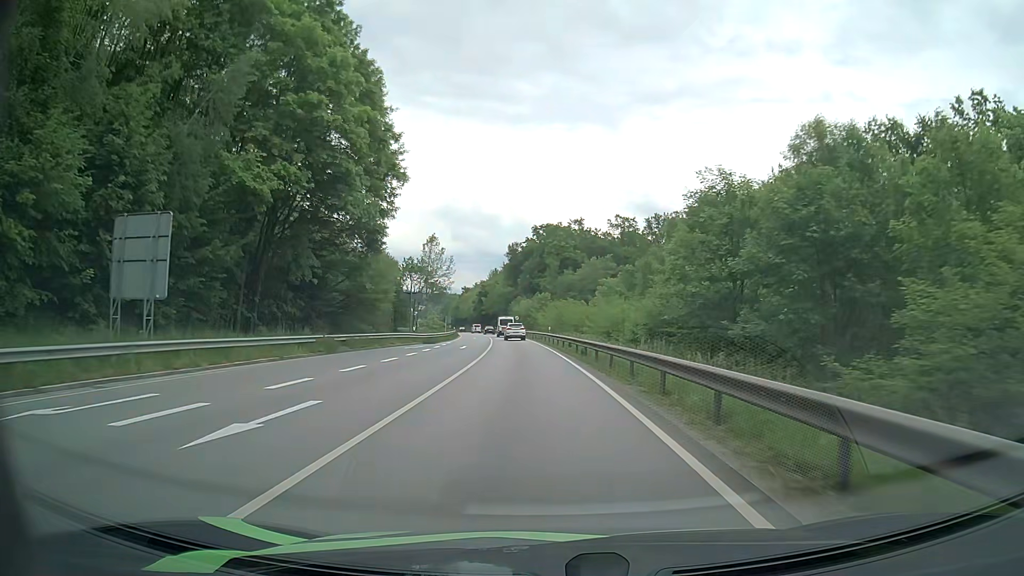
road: primary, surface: asphalt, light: Day
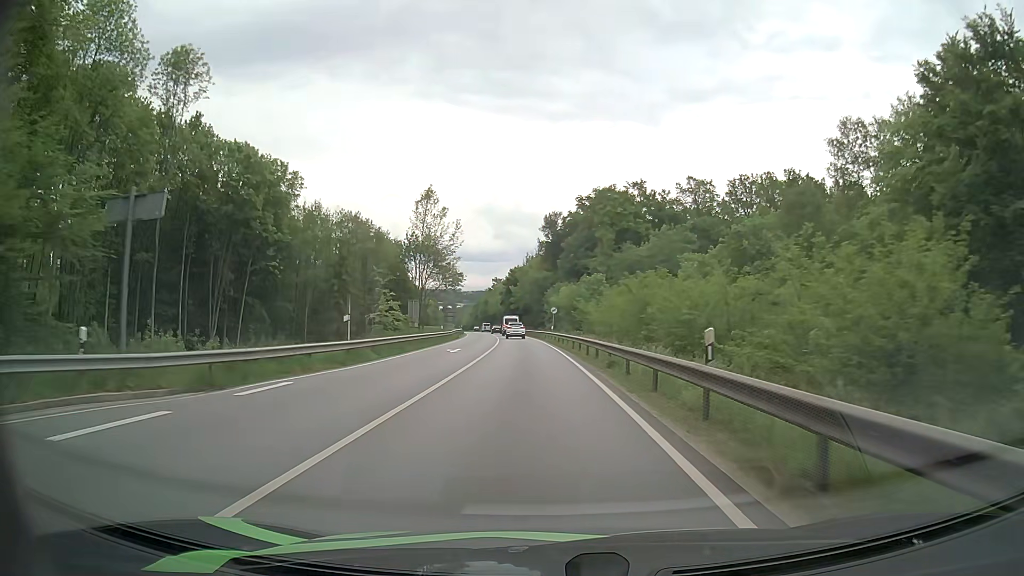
(-1.5, +43.9) m; -4°
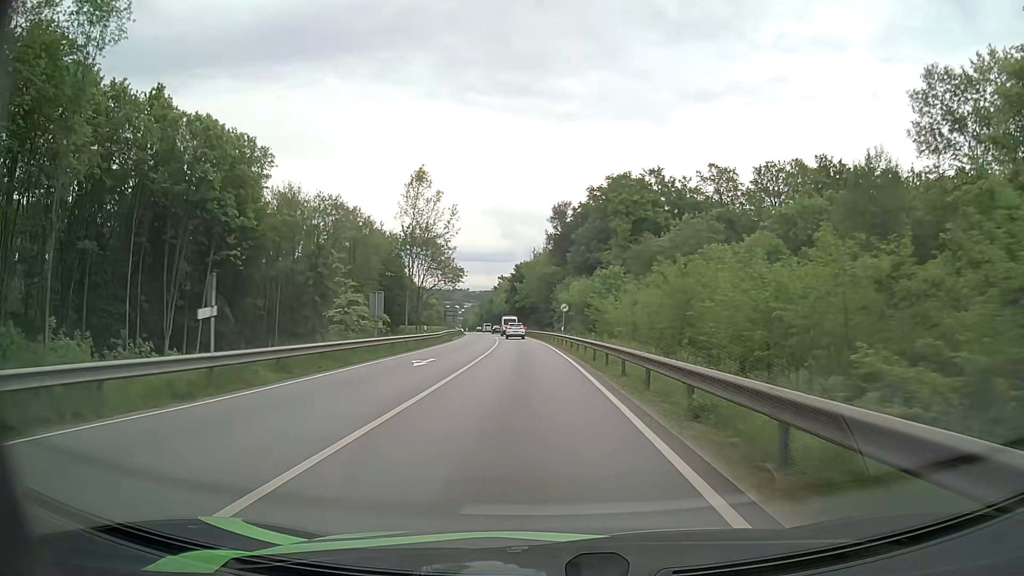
(0.0, +11.3) m; -1°
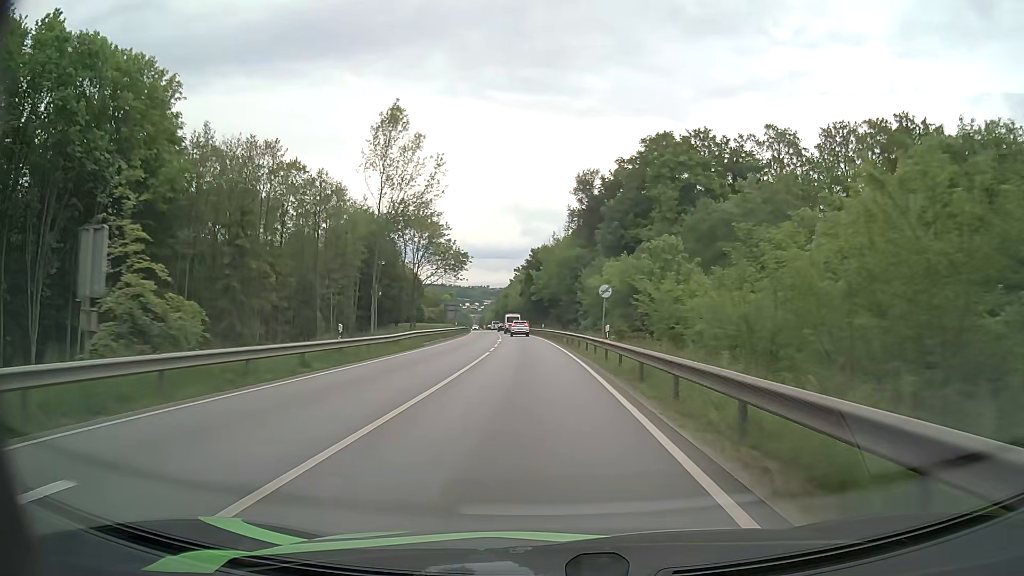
(-0.3, +22.4) m; -2°
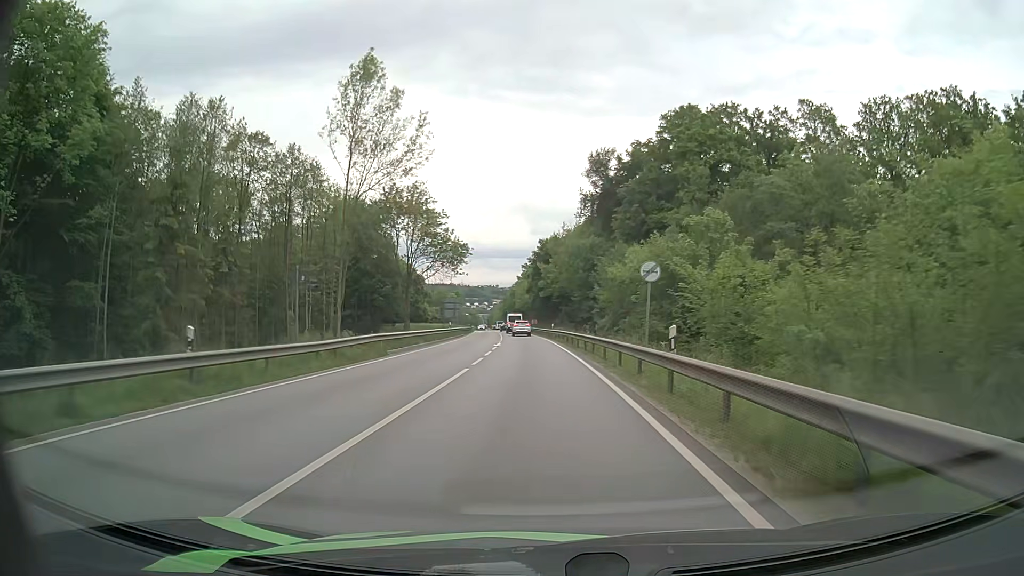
(-0.1, +11.0) m; -1°
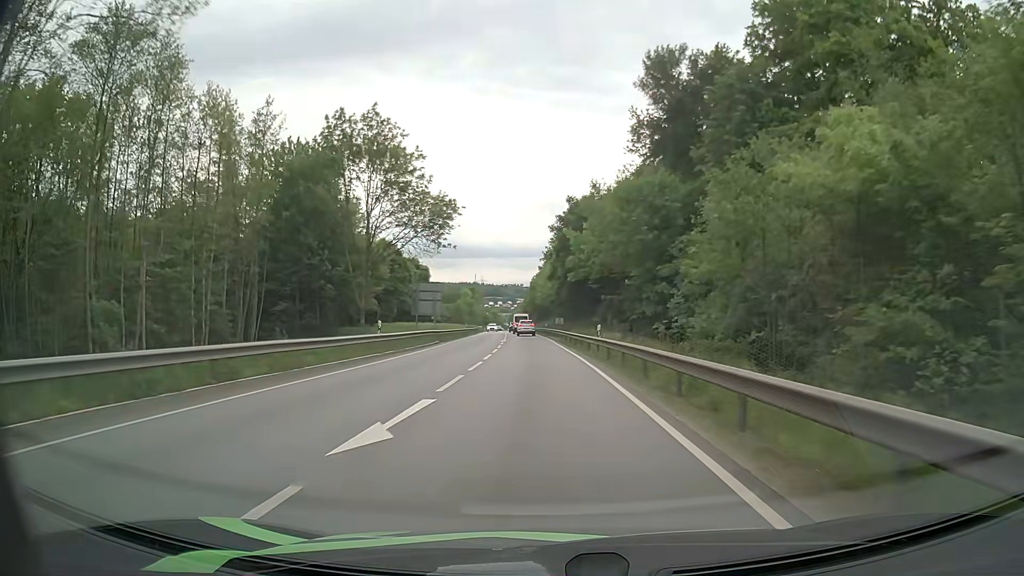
(-0.6, +32.3) m; -2°
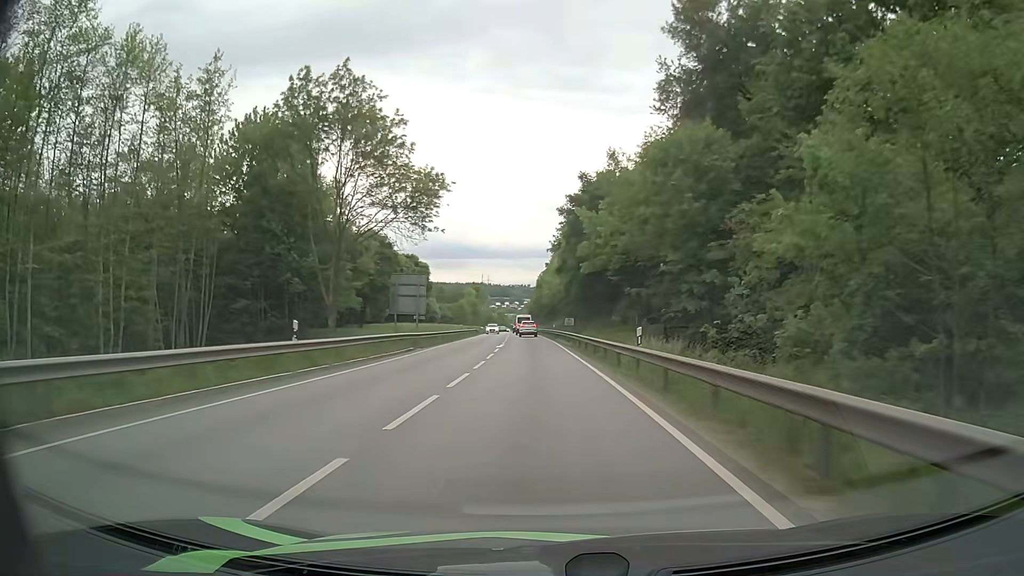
(0.0, +10.6) m; -1°
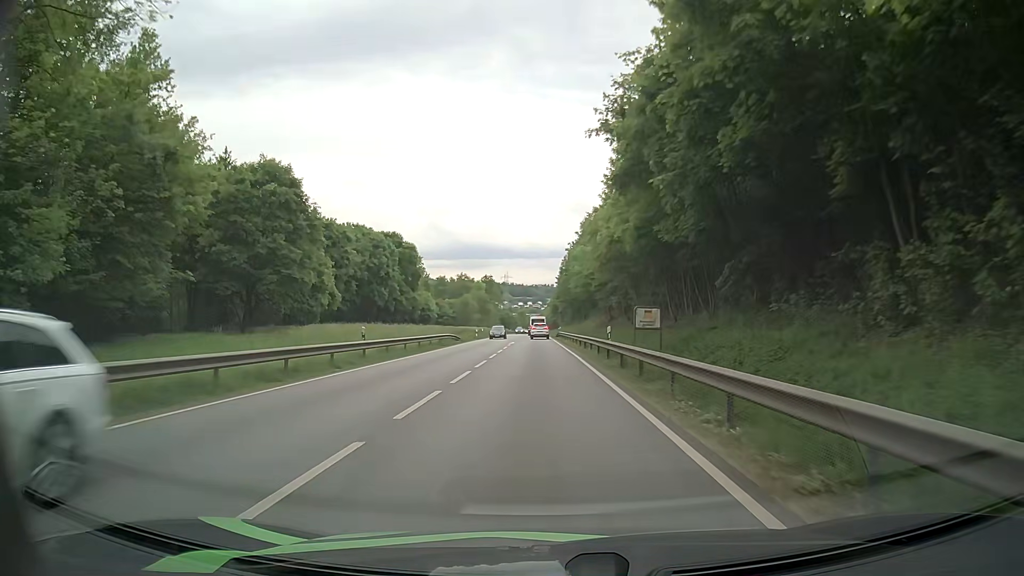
(-0.7, +41.1) m; -2°
(0, +10) (0, +20) (0, +30) (-1, +40) (-1, +50) (-1, +60) (-1, +70) (-2, +80) (-2, +90) (-2, +100) m
